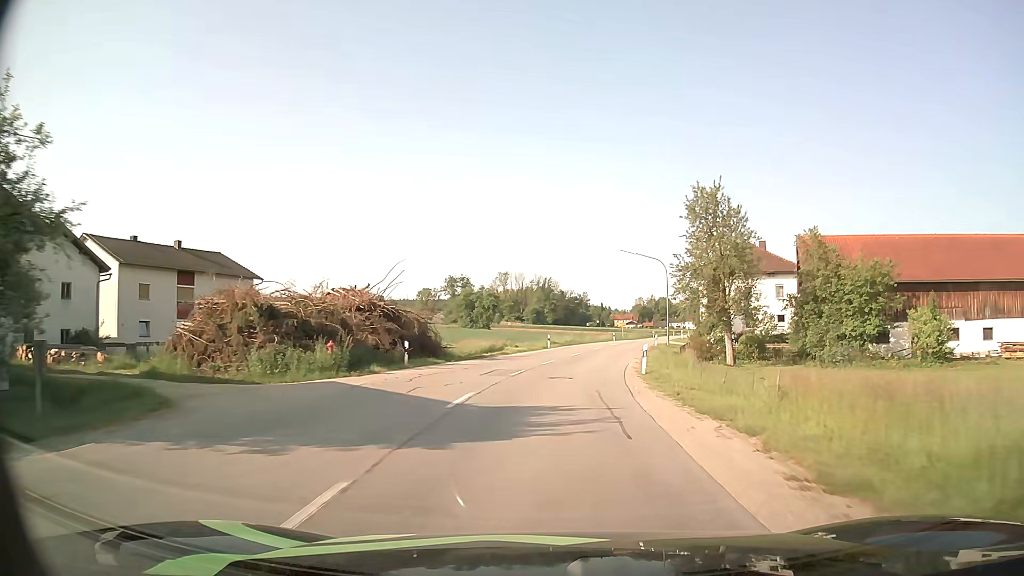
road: secondary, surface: asphalt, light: Day
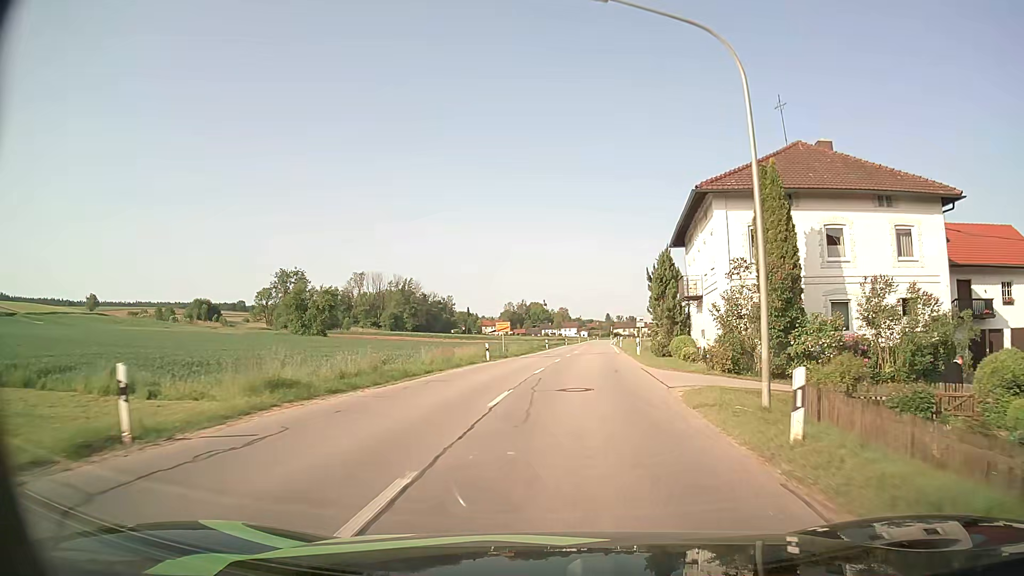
(+3.3, +42.3) m; +11°
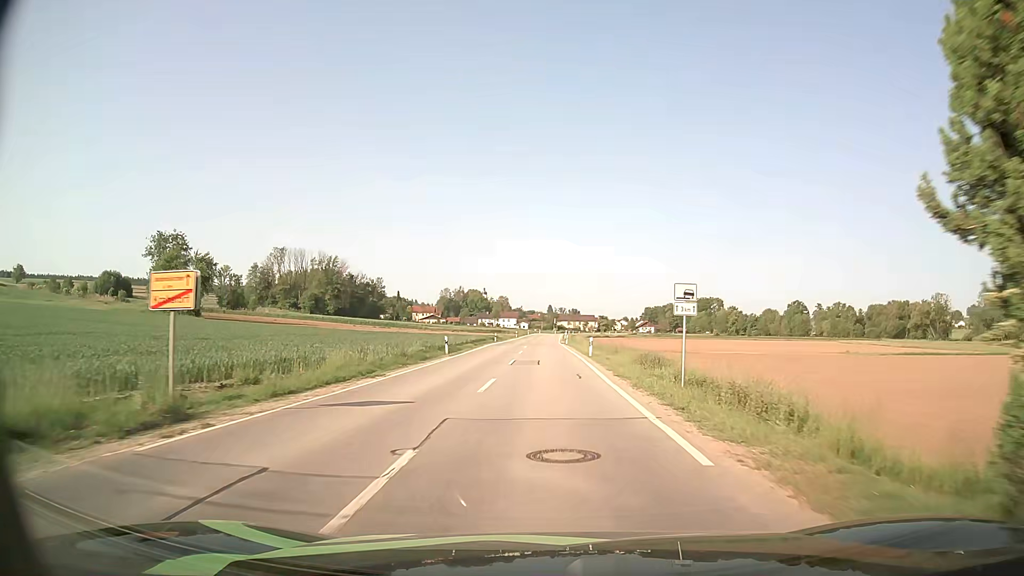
(+2.0, +35.0) m; +5°
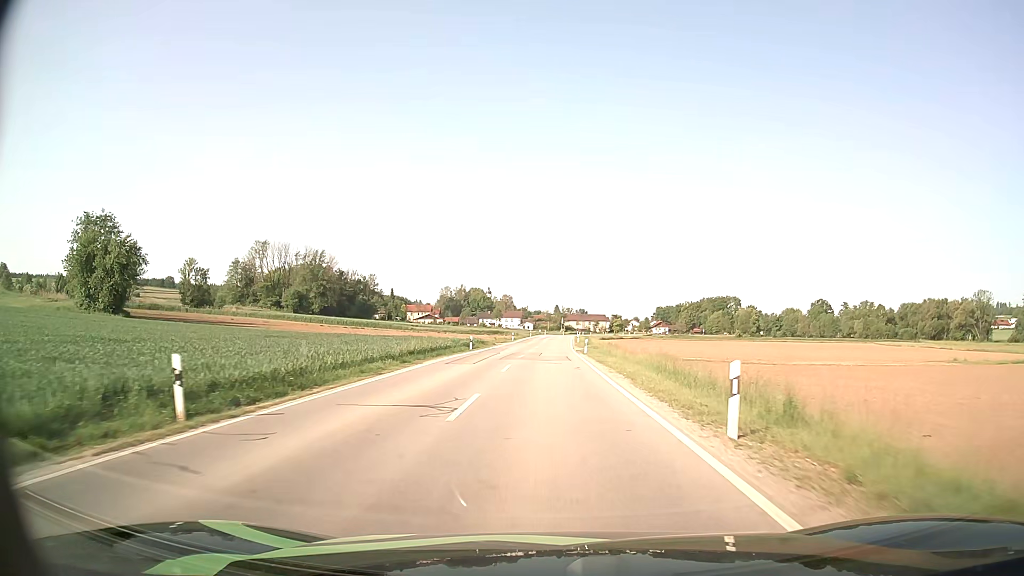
(0.0, +28.0) m; 0°
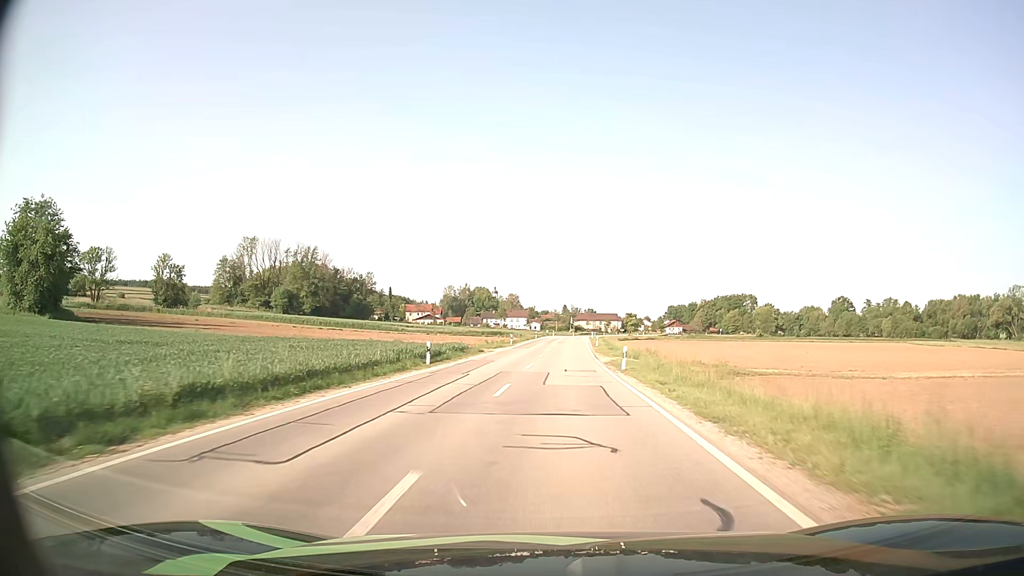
(-0.1, +19.1) m; -1°
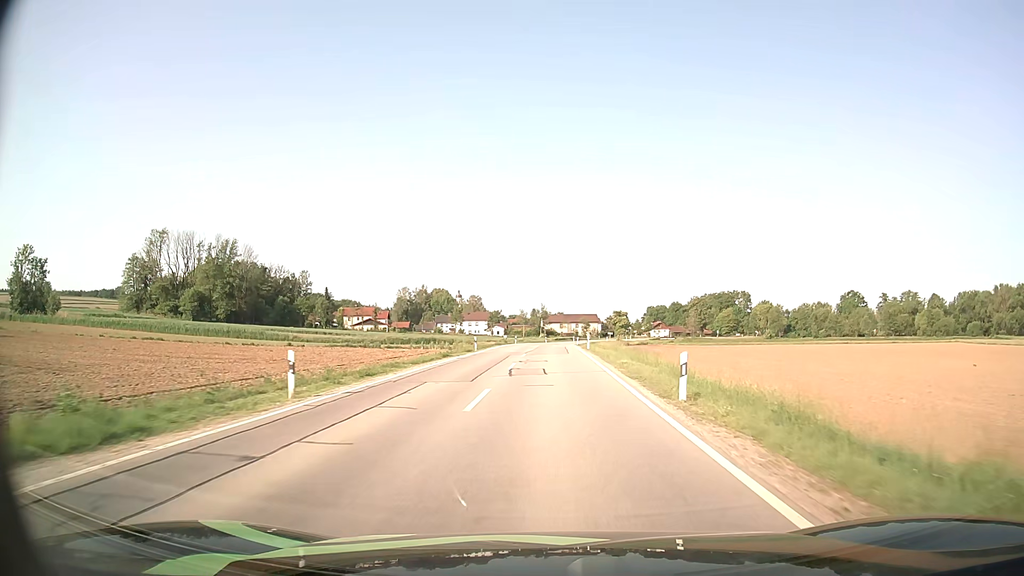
(+1.3, +48.7) m; +3°
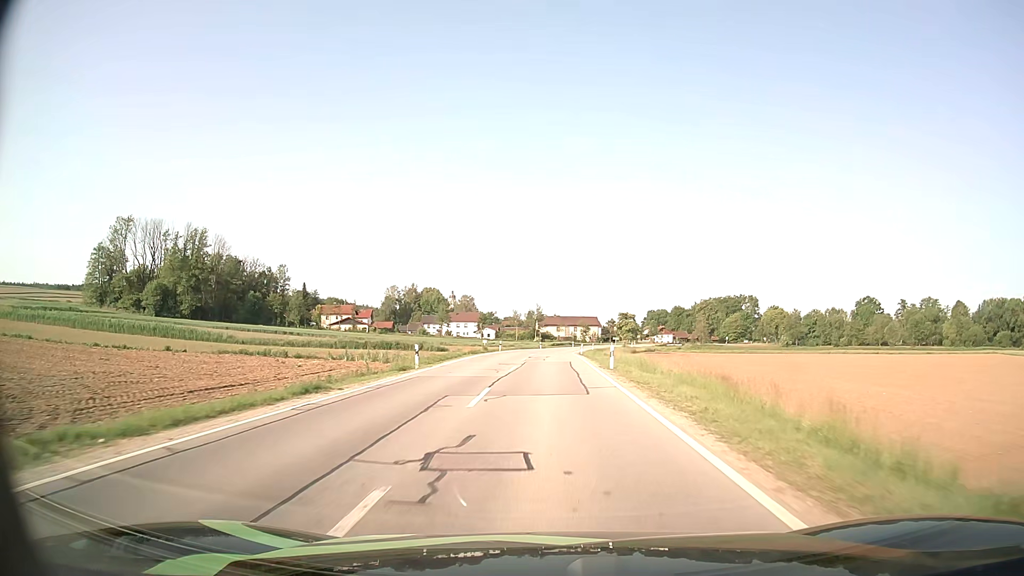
(+0.1, +20.5) m; 0°
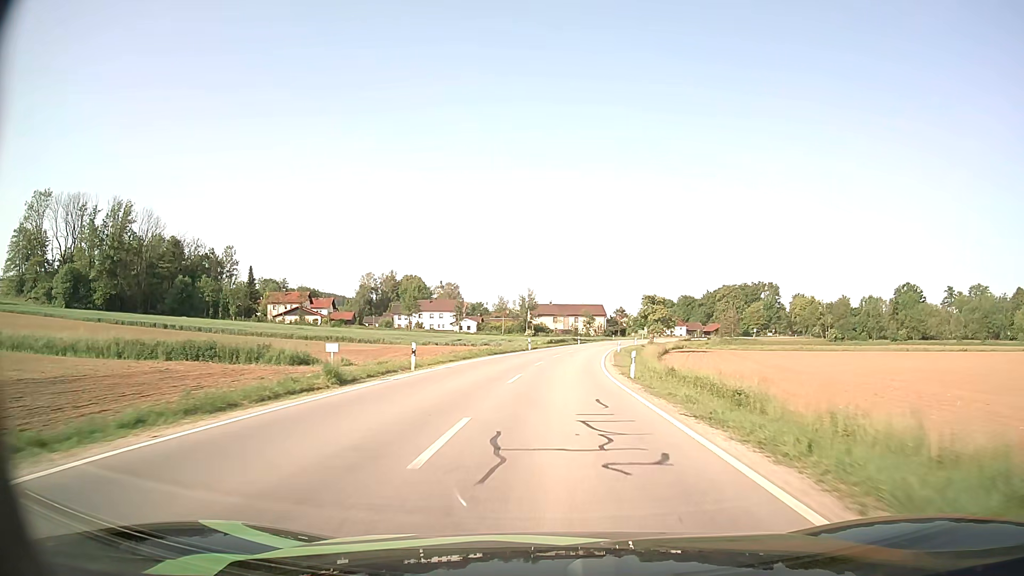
(0.0, +40.6) m; 0°
(0, +10) (0, +20) (+1, +30) (+2, +40) (+2, +50) (+4, +60) (+5, +70) (+7, +80) (+9, +89) (+11, +99) m
